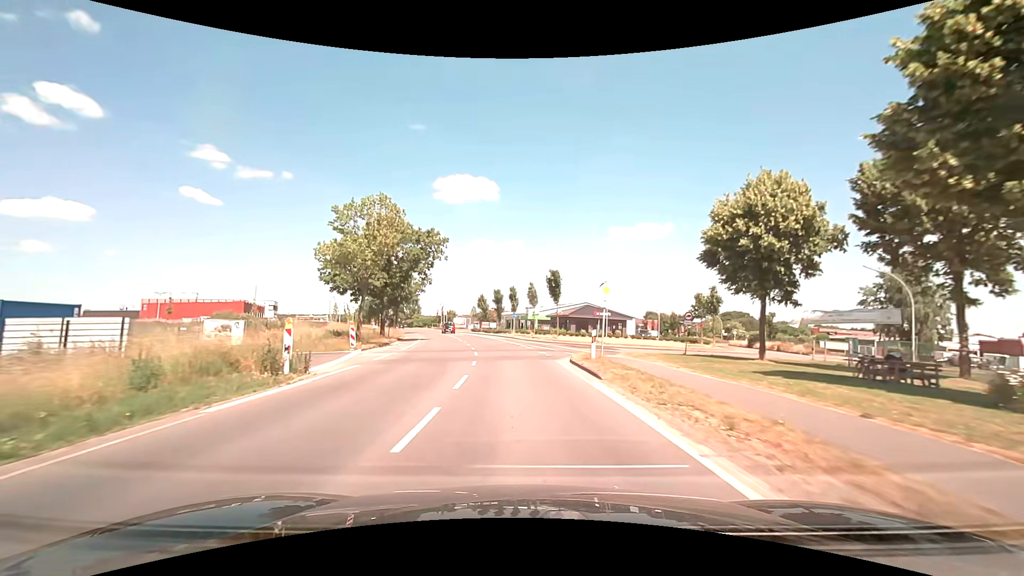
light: Day
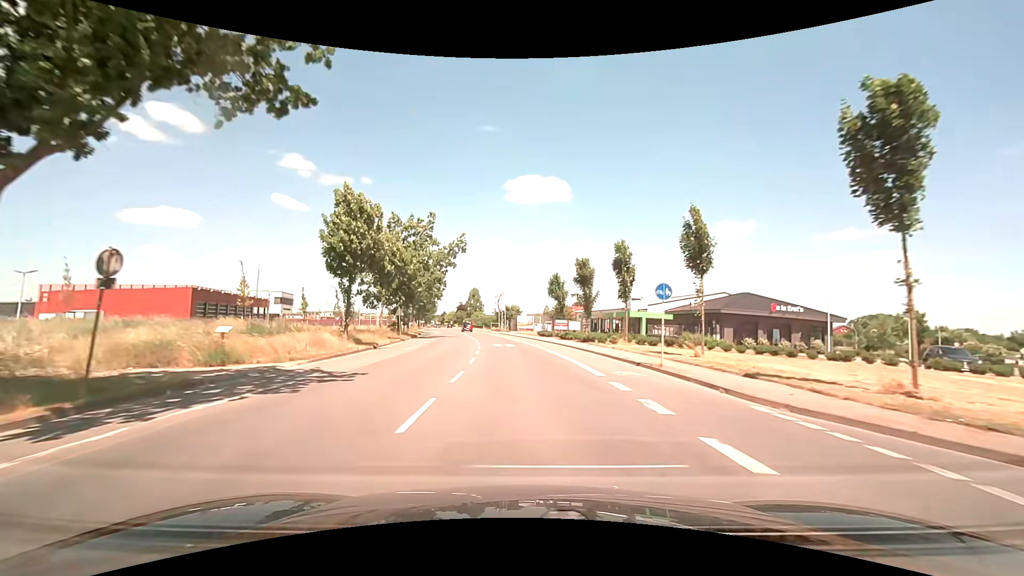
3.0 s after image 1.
(-3.2, +41.0) m; -8°
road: secondary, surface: asphalt
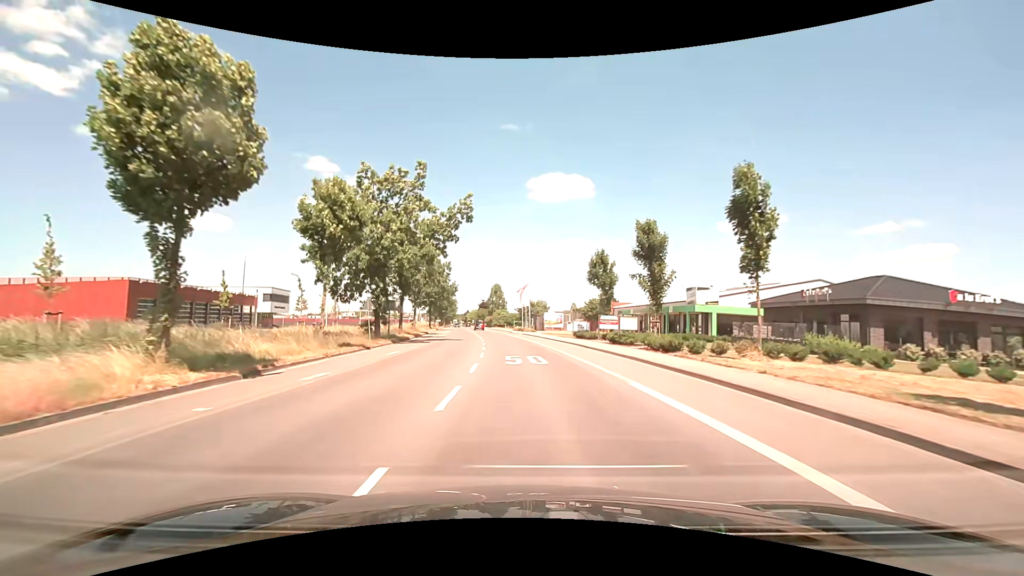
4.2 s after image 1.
(-0.4, +16.3) m; -3°
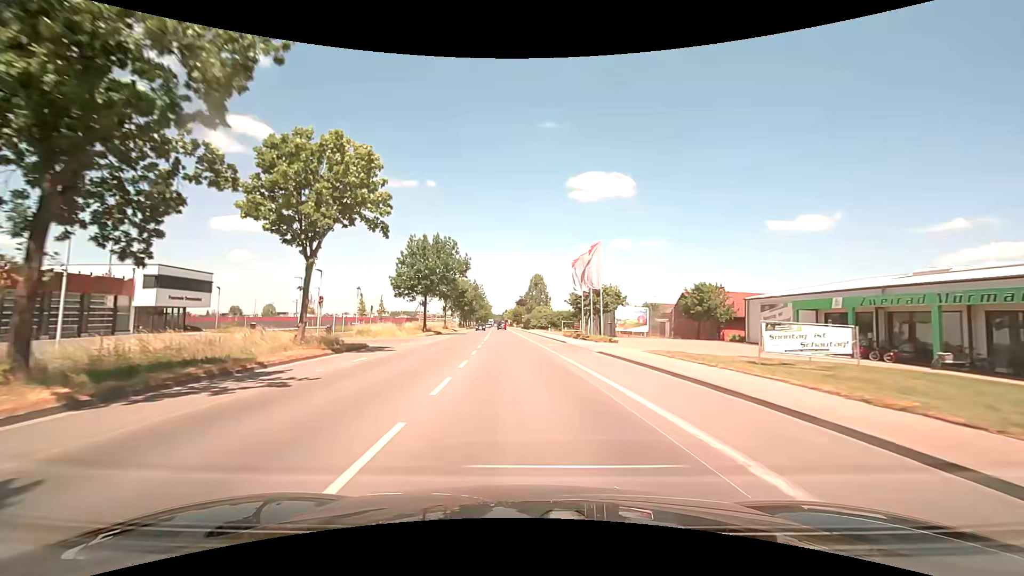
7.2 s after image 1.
(-1.8, +40.1) m; -5°
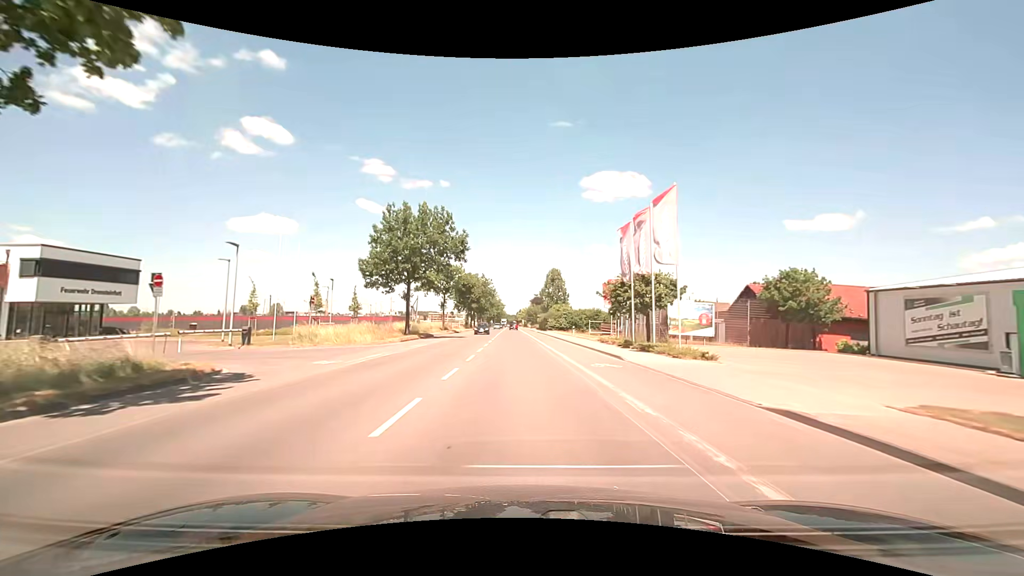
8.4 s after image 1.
(-0.2, +15.9) m; -2°
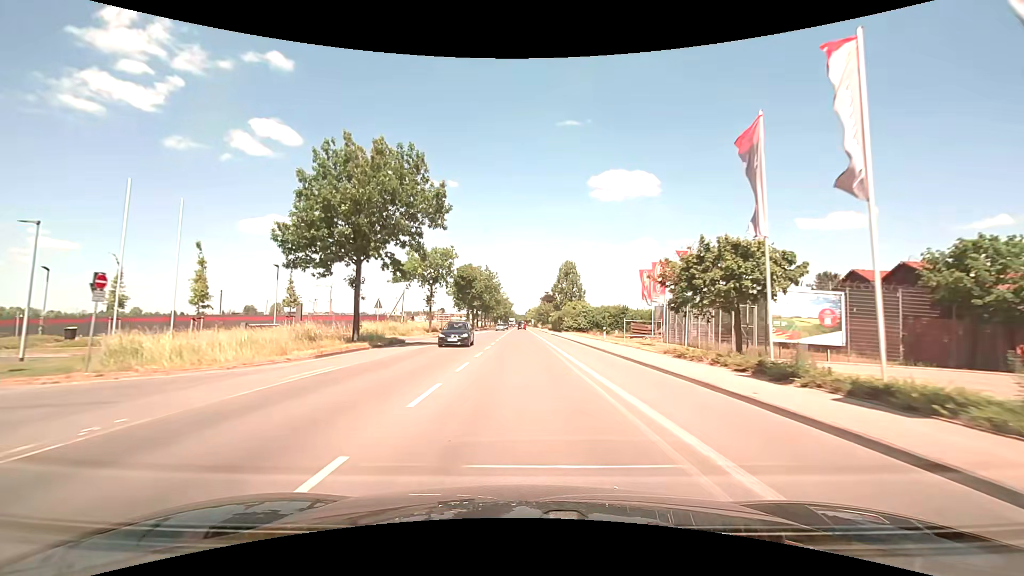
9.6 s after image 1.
(-0.1, +15.9) m; -1°
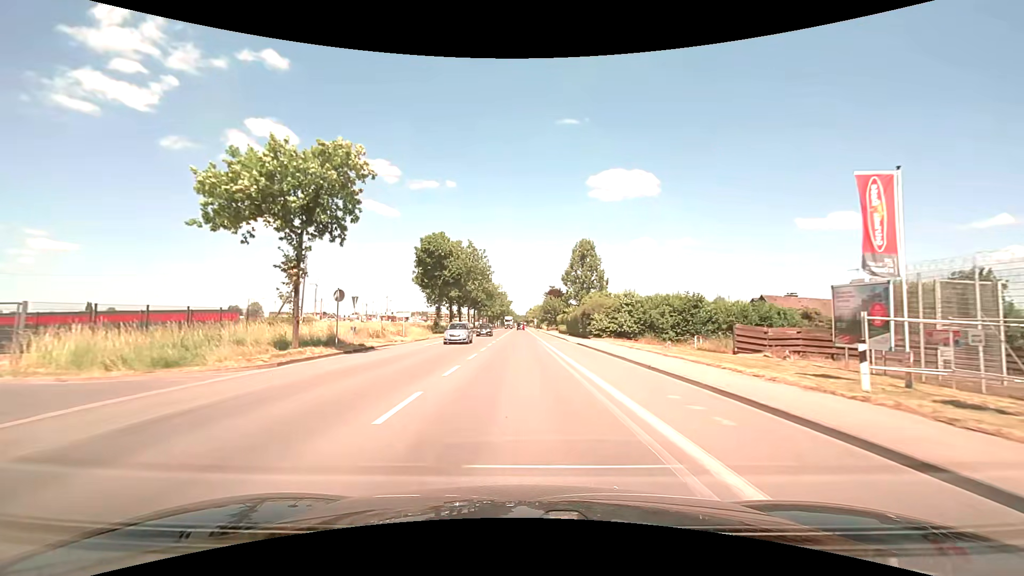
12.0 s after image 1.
(-0.1, +31.2) m; 0°
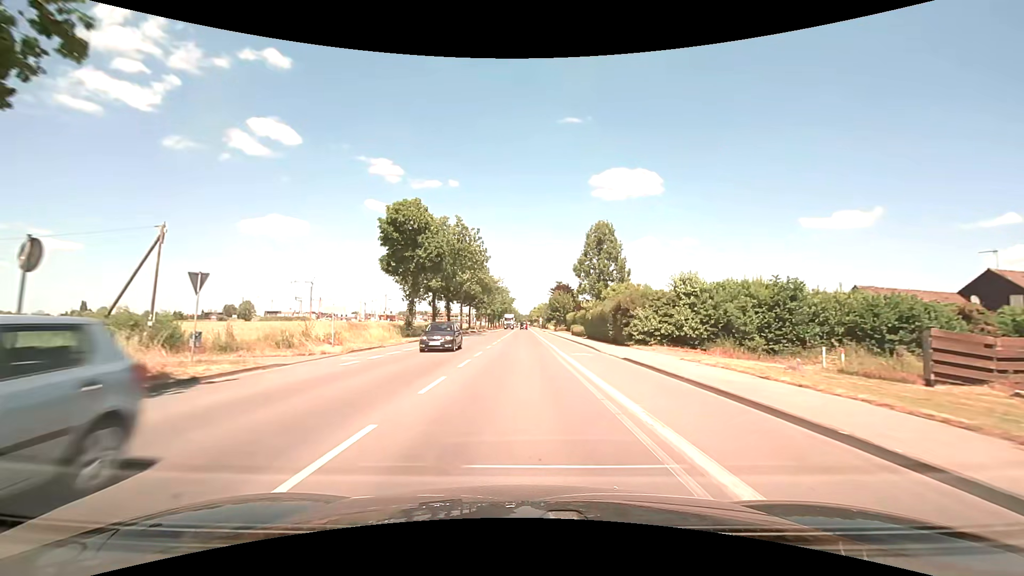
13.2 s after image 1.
(0.0, +15.4) m; 0°
(0, +10) (0, +20) (0, +30) (0, +40) (0, +50) (0, +60) (0, +70) (0, +80) (0, +90) (0, +100) m
